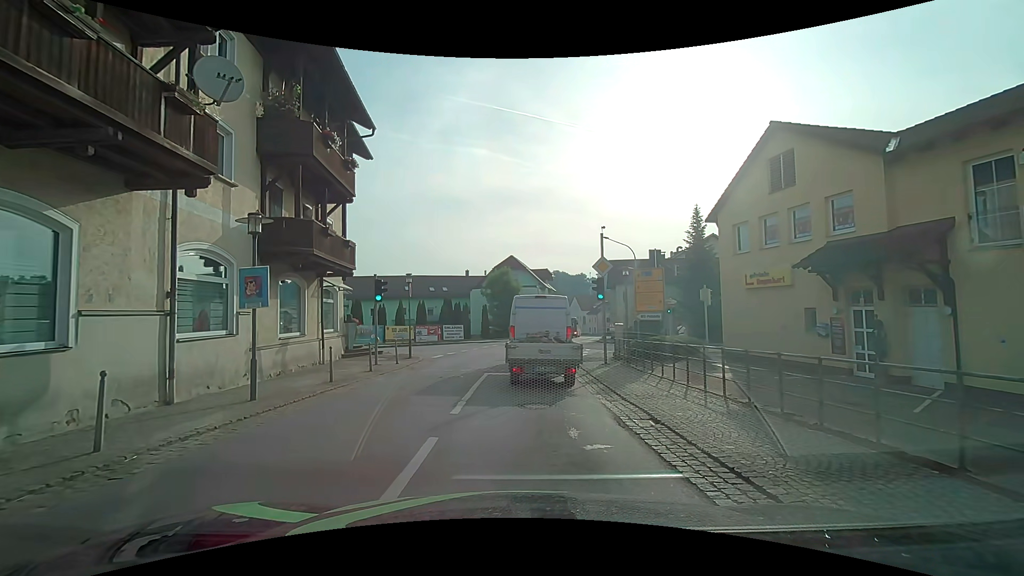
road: secondary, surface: asphalt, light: Day
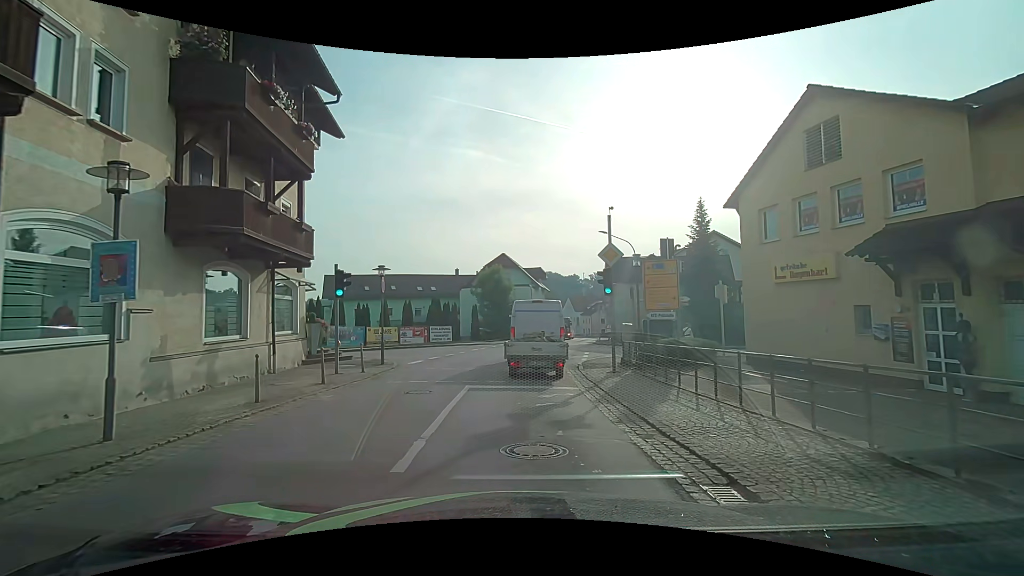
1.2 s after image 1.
(+0.1, +3.5) m; +1°
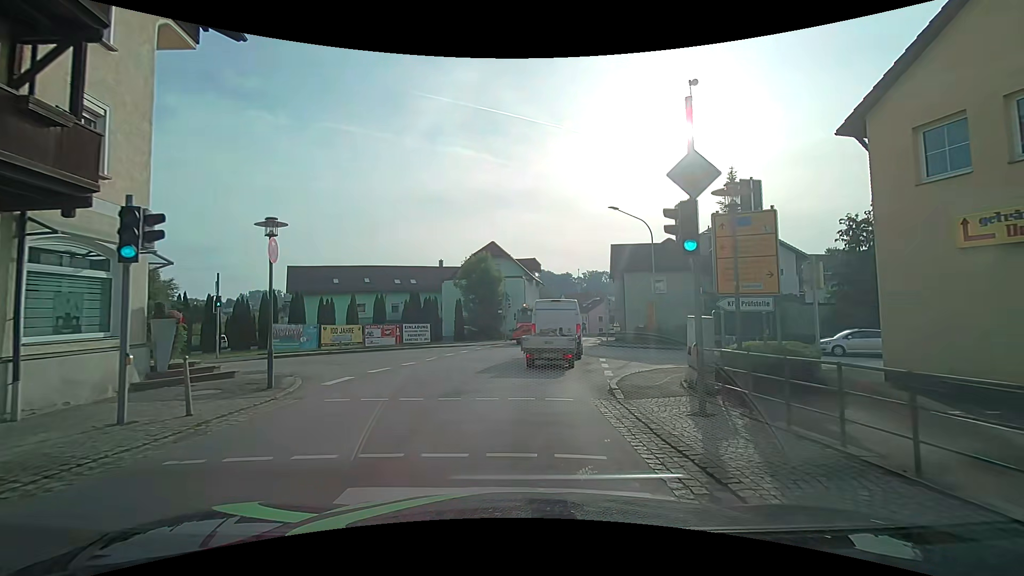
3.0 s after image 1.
(+0.1, +8.4) m; +2°
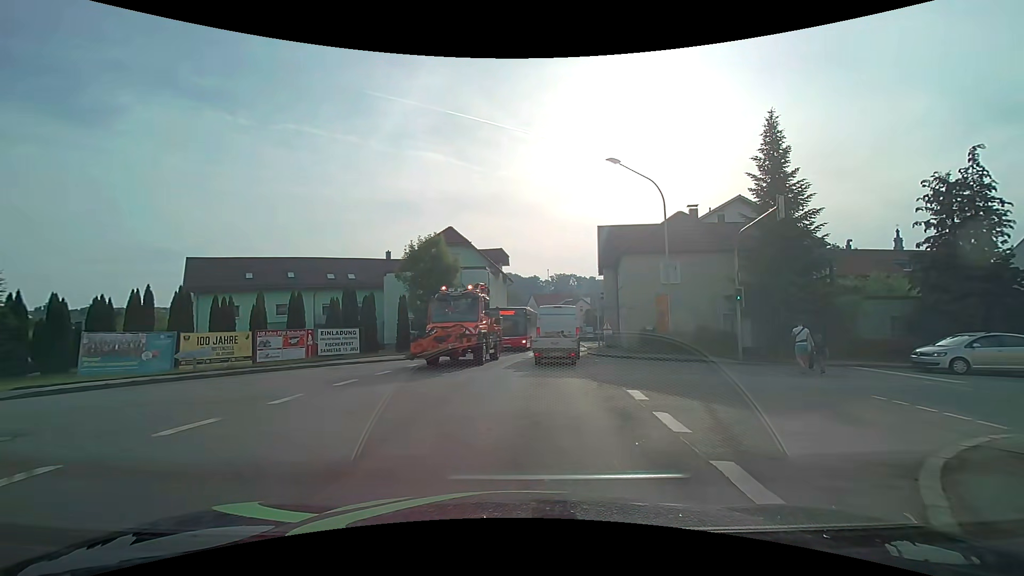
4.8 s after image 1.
(+0.2, +11.1) m; +4°
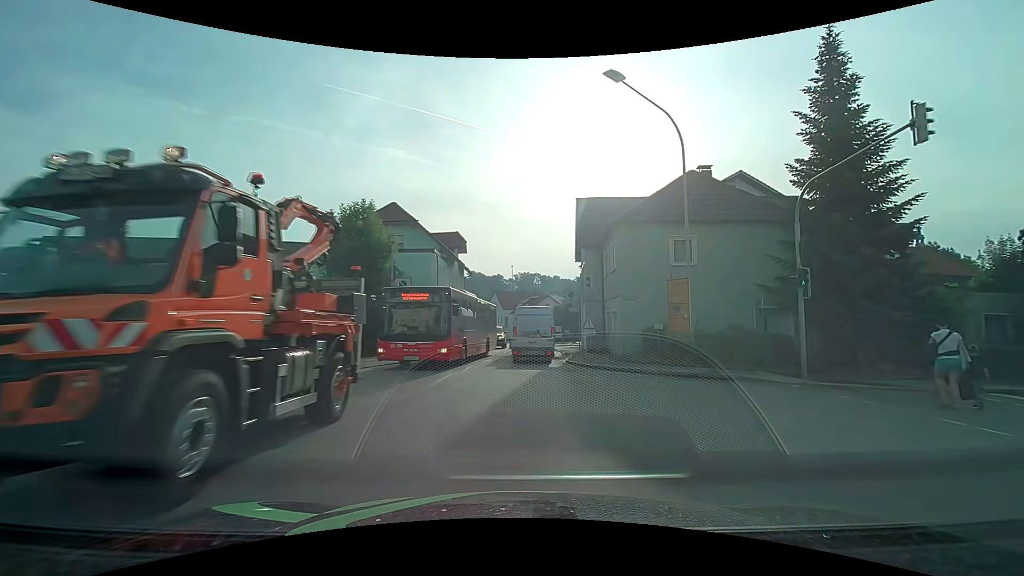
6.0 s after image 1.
(+0.3, +8.7) m; +4°
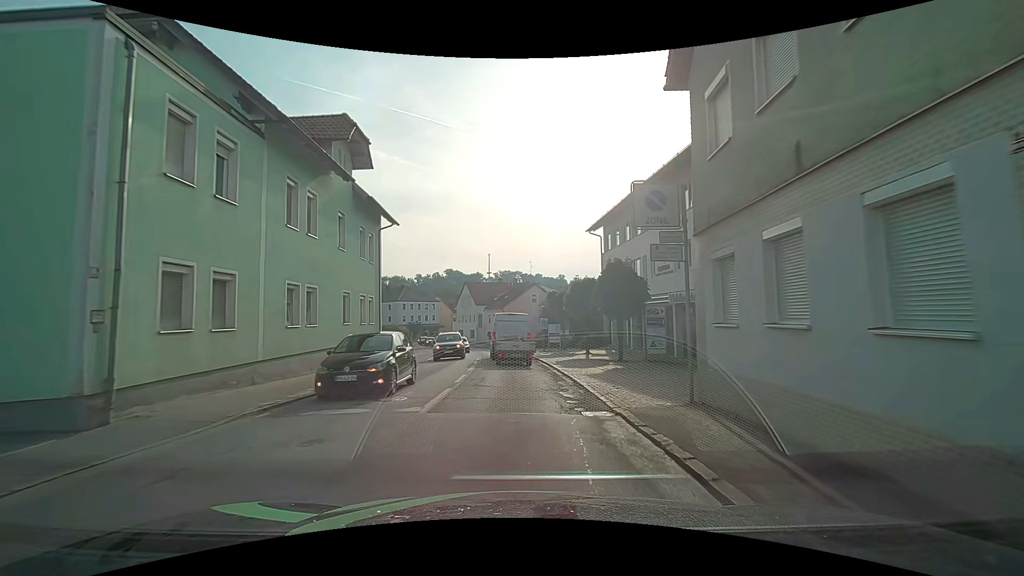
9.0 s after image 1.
(+0.7, +25.2) m; +2°
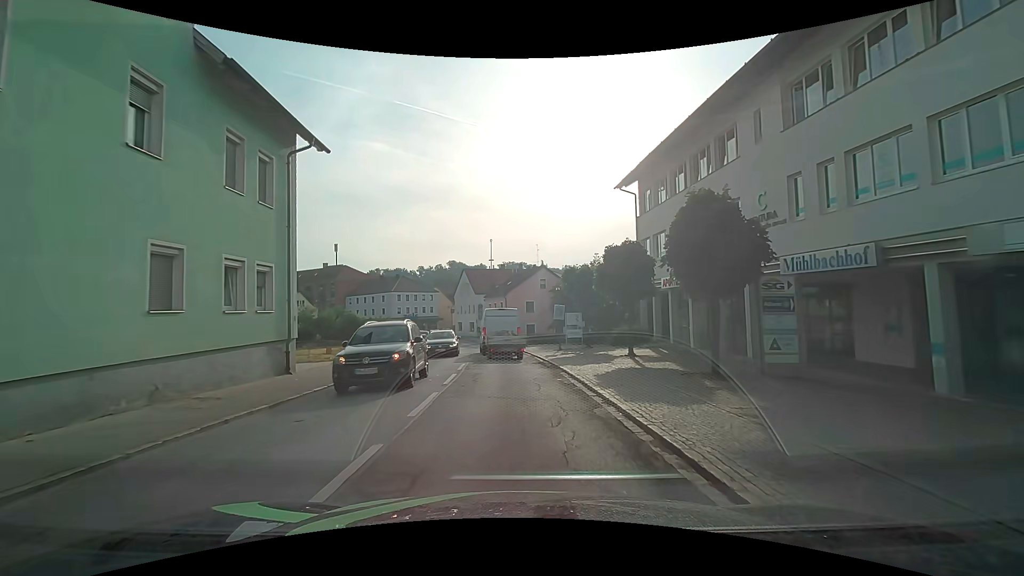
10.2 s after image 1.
(0.0, +10.8) m; -1°
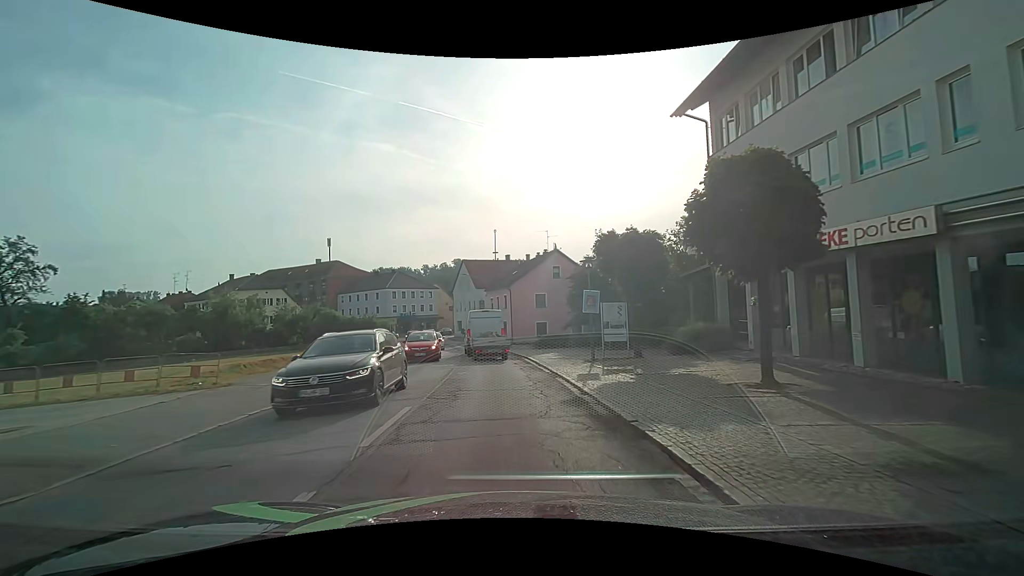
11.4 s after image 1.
(+0.2, +10.8) m; 0°
(0, +10) (-1, +20) (-2, +30) (-3, +40) (-5, +50) (-8, +59) (-10, +69) (-13, +79) (-15, +88) (-14, +98) m
